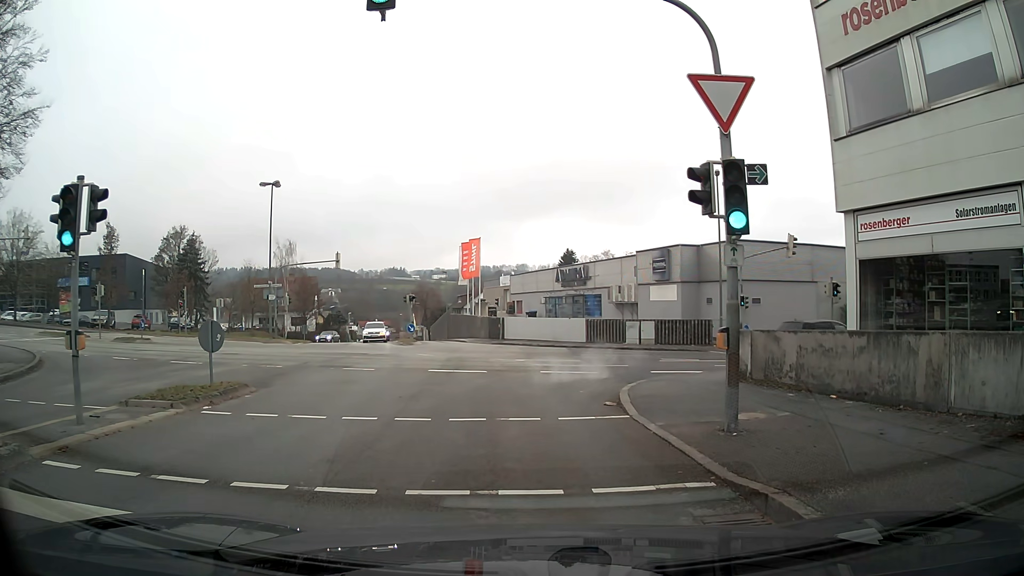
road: residential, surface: asphalt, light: Day
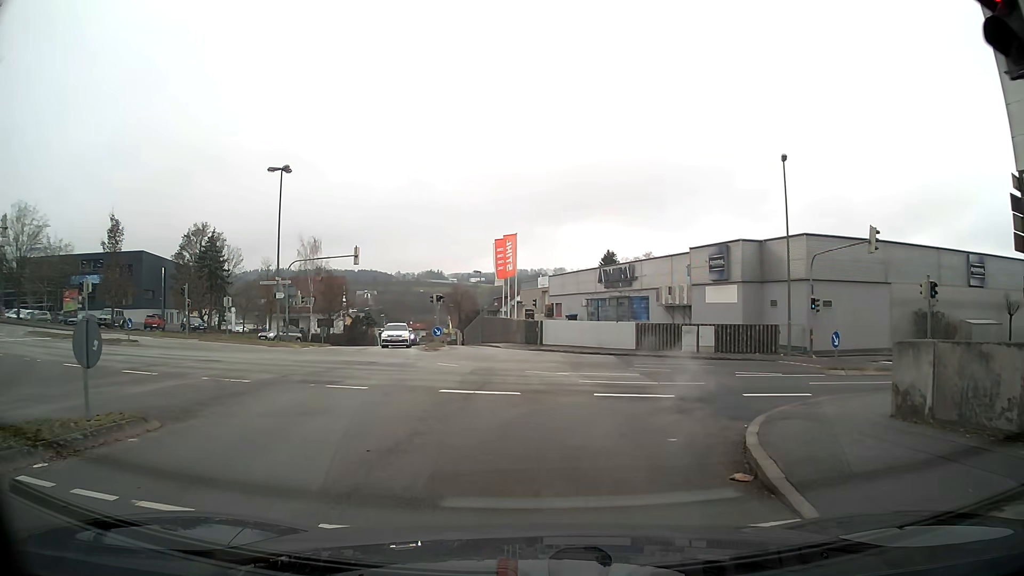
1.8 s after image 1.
(0.0, +5.5) m; -1°
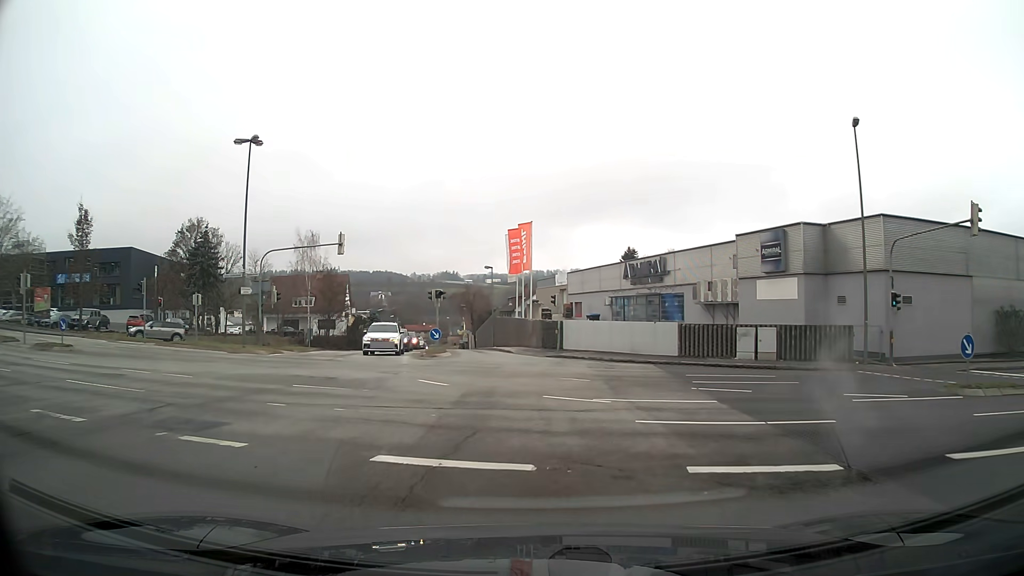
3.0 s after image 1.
(-0.1, +7.2) m; -1°
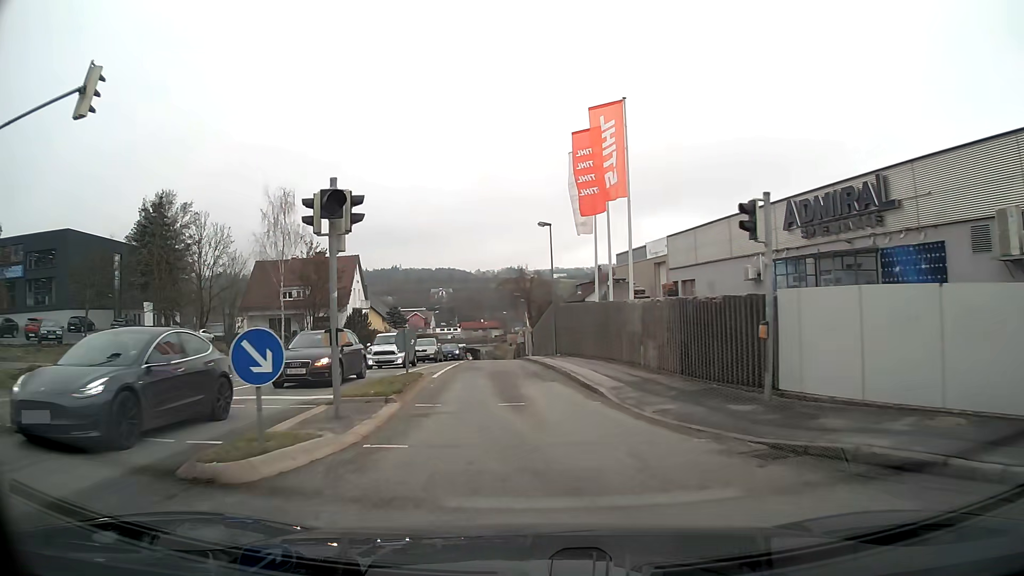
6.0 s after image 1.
(-1.0, +26.2) m; -6°
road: tertiary
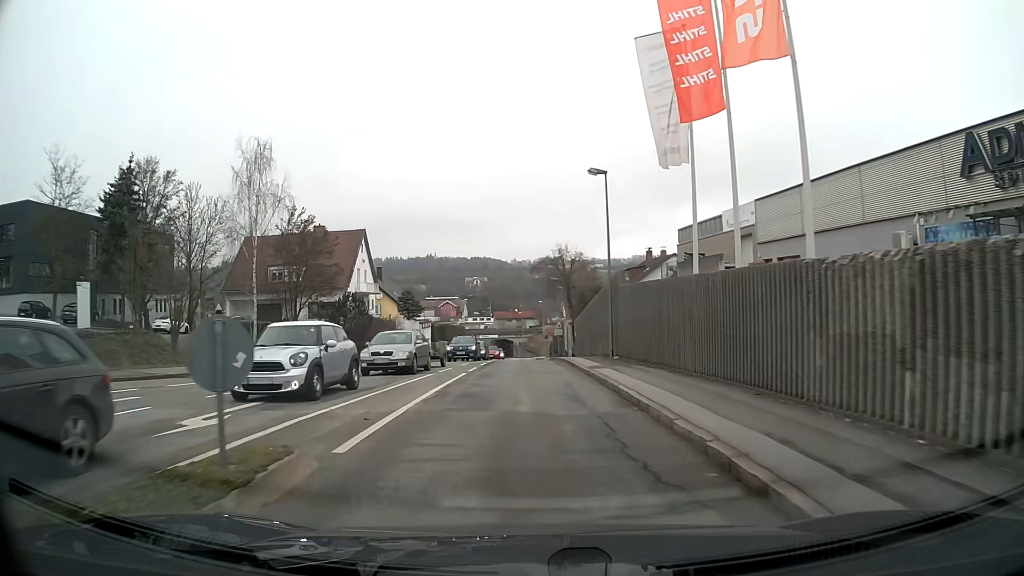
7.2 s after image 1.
(-0.2, +12.2) m; -2°
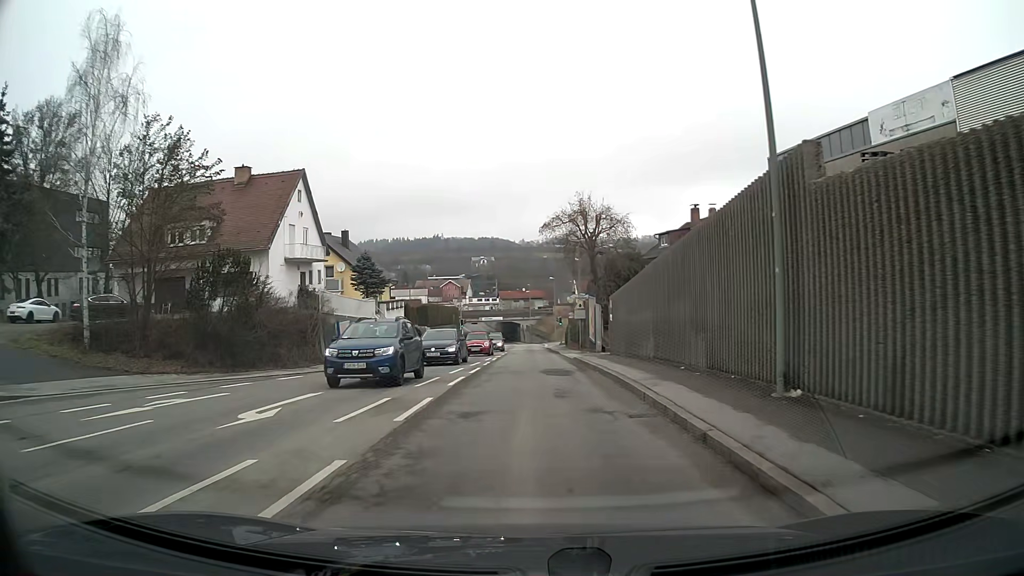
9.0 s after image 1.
(-0.2, +18.6) m; -1°
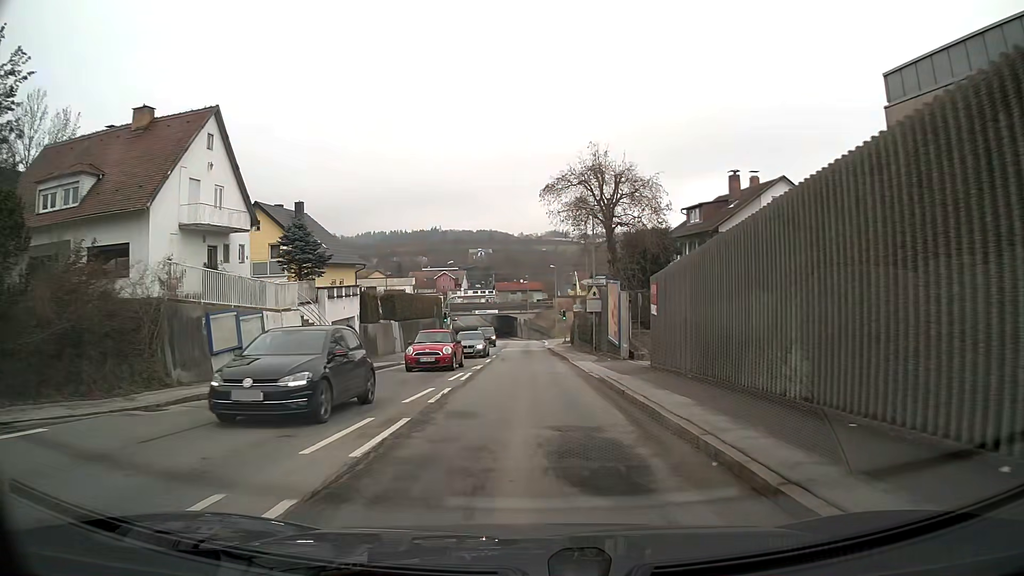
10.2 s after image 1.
(0.0, +12.5) m; 0°
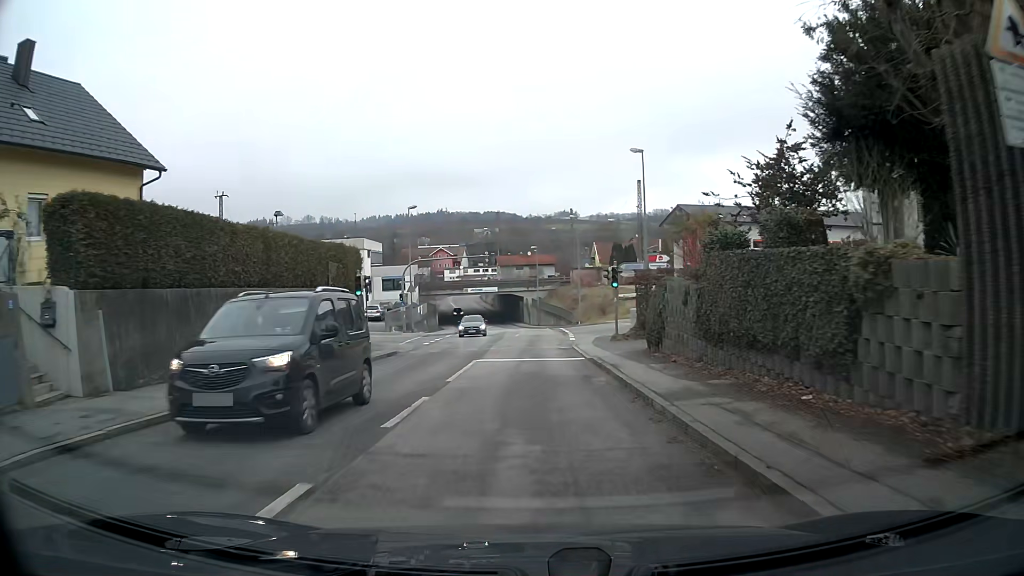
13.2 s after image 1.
(-0.2, +32.7) m; -1°
